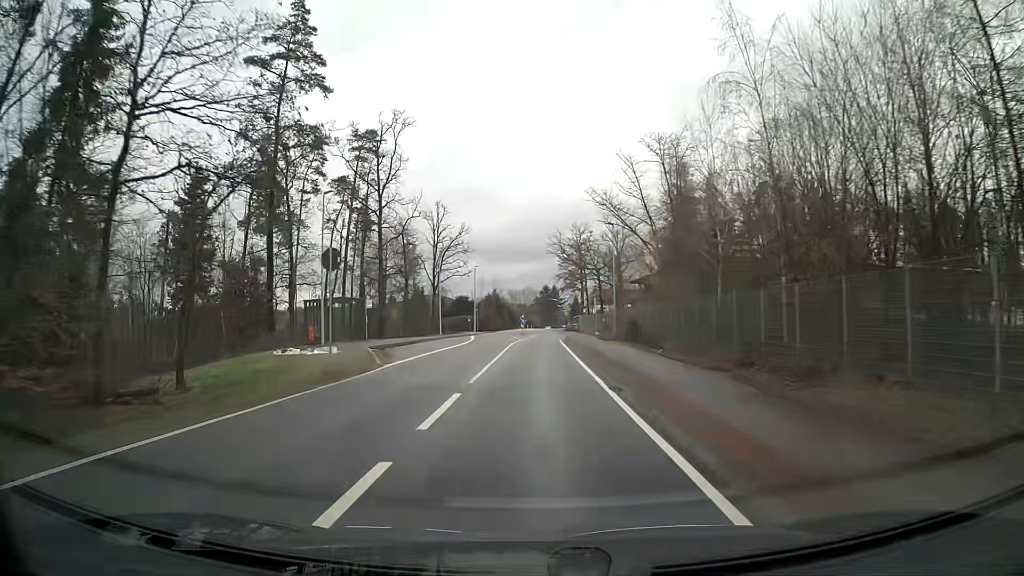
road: tertiary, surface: asphalt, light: Day
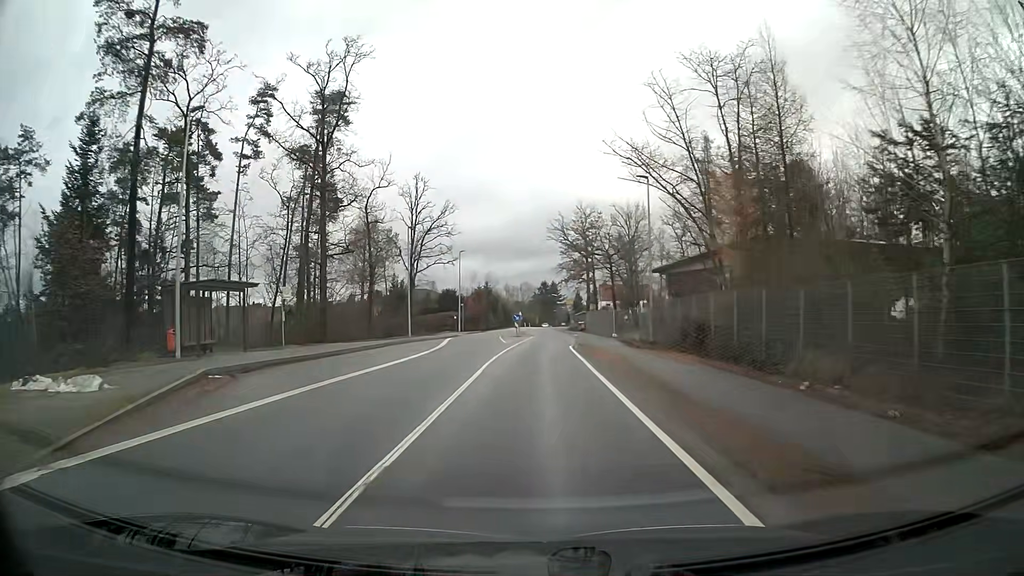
(0.0, +15.6) m; 0°
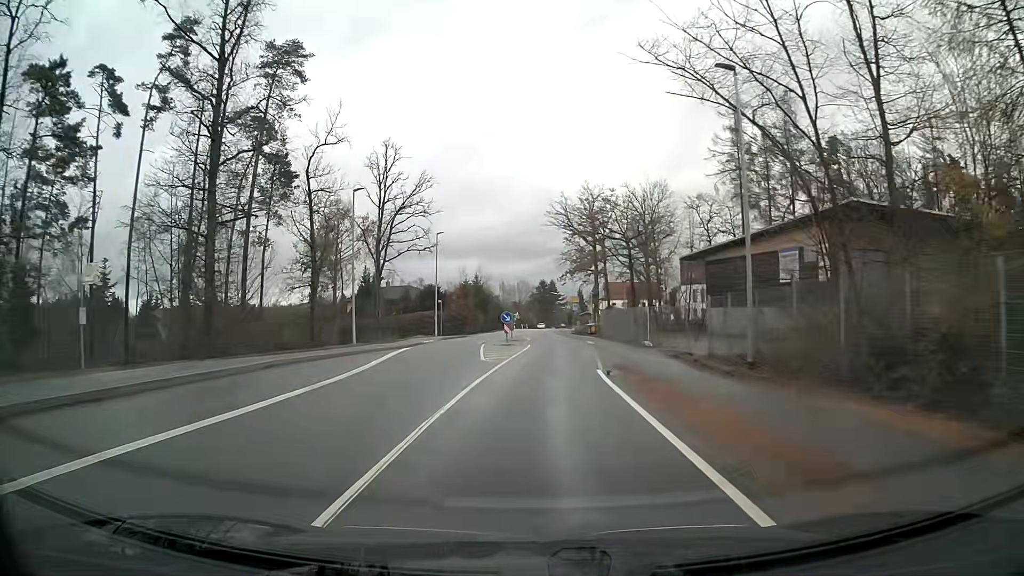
(+0.1, +15.3) m; 0°
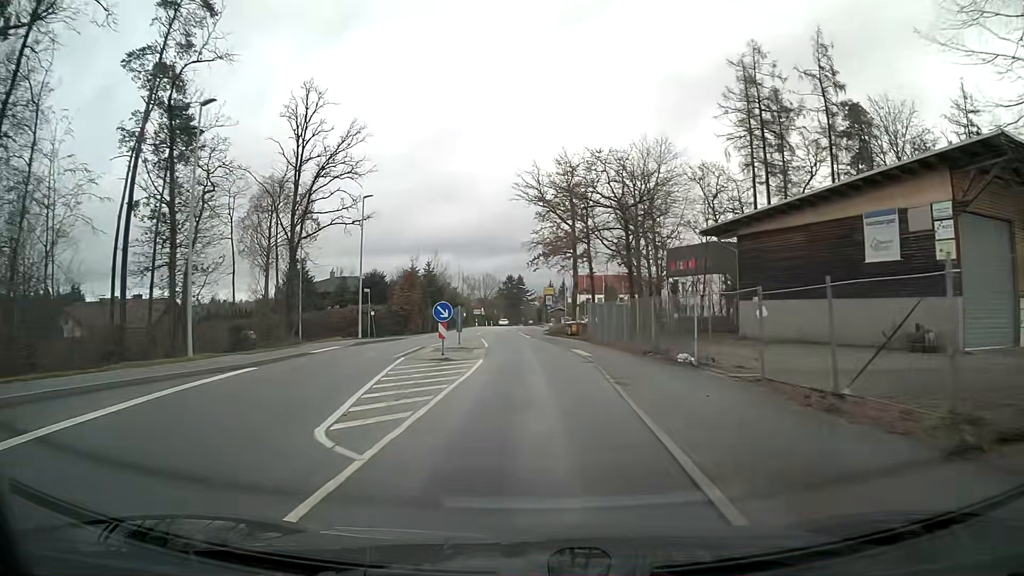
(+0.4, +15.1) m; +3°
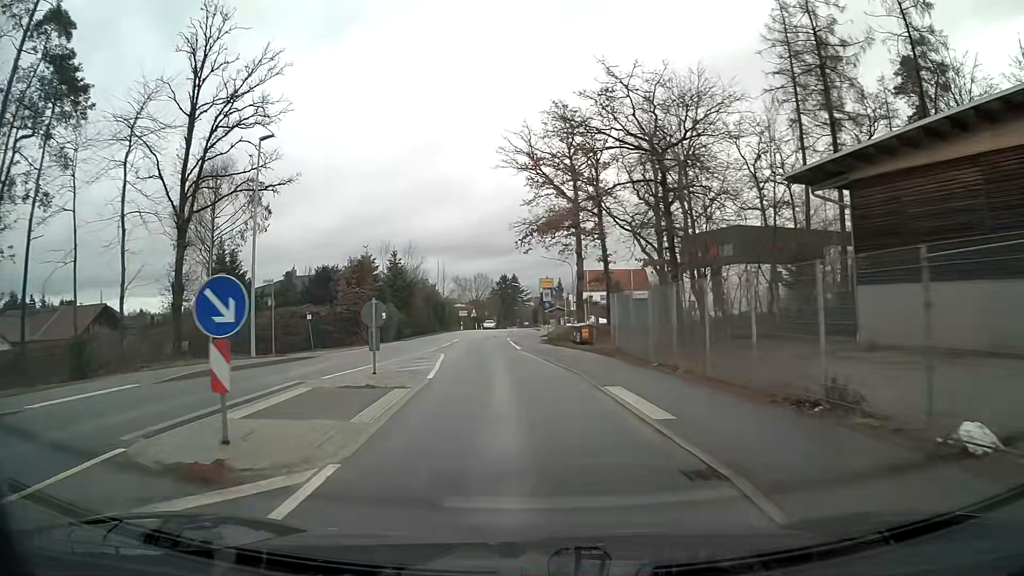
(0.0, +14.6) m; -1°
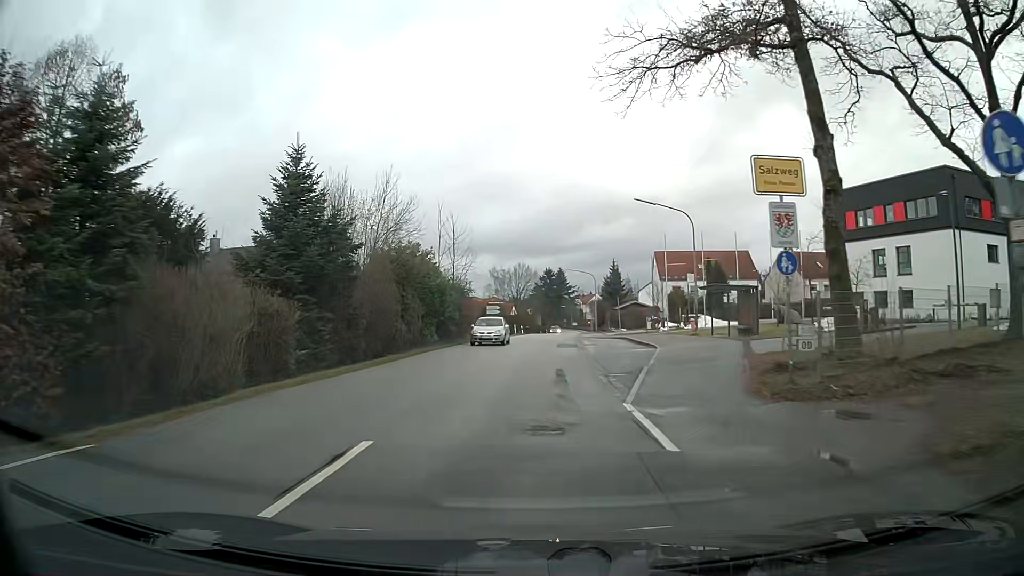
(-1.8, +35.3) m; -2°
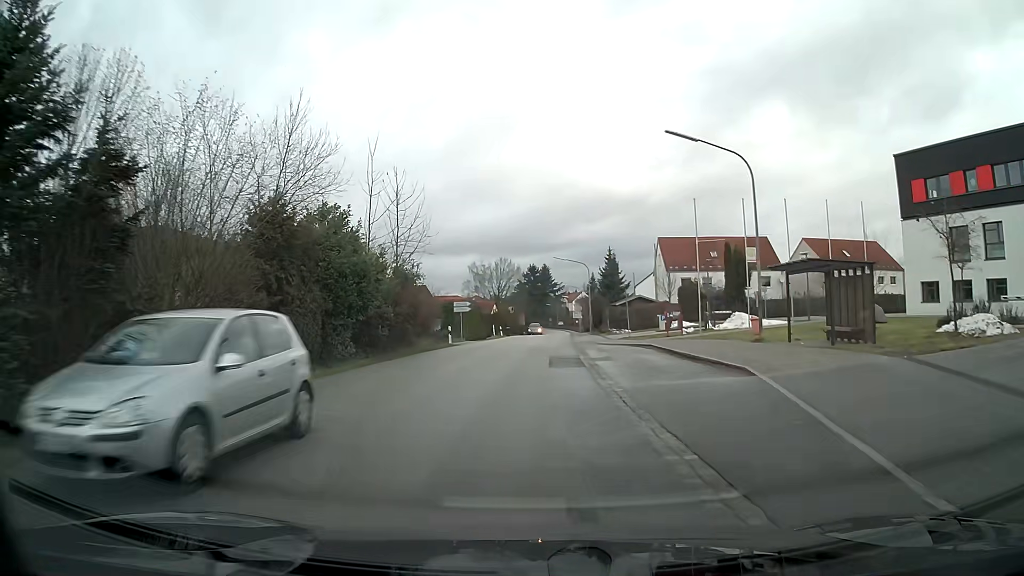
(+0.2, +13.7) m; +1°
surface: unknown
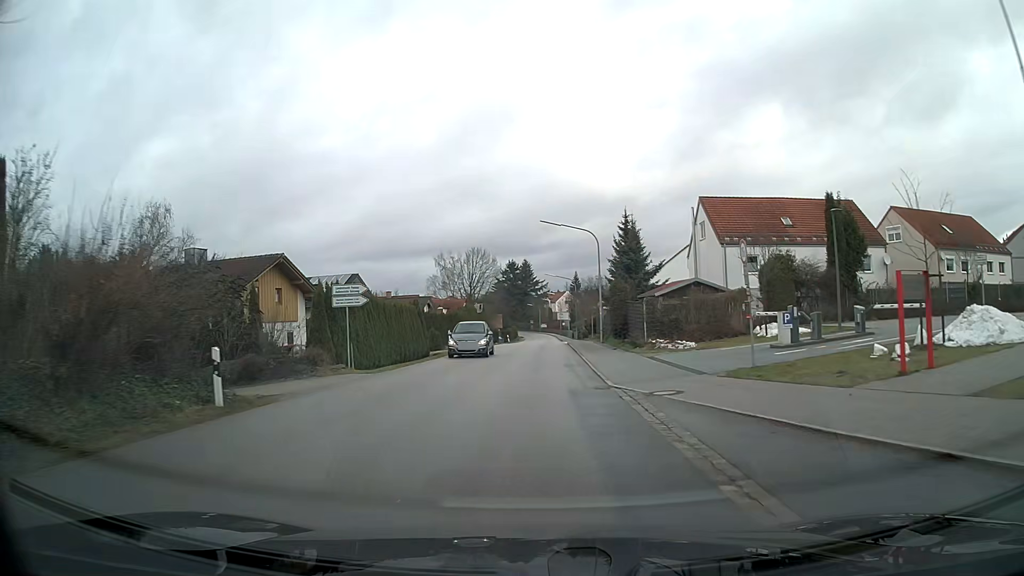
(+0.4, +26.3) m; +2°
